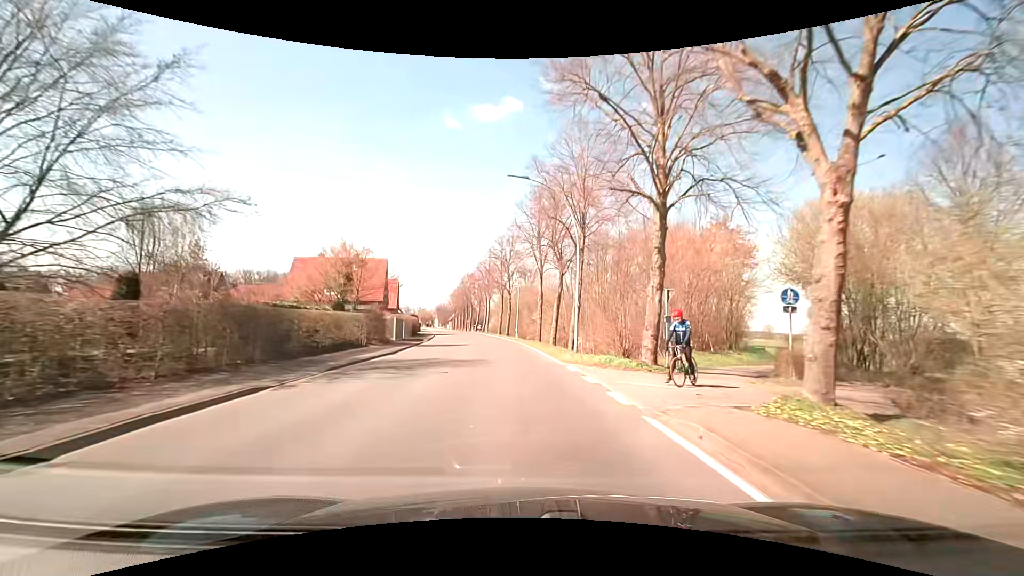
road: secondary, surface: asphalt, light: Day
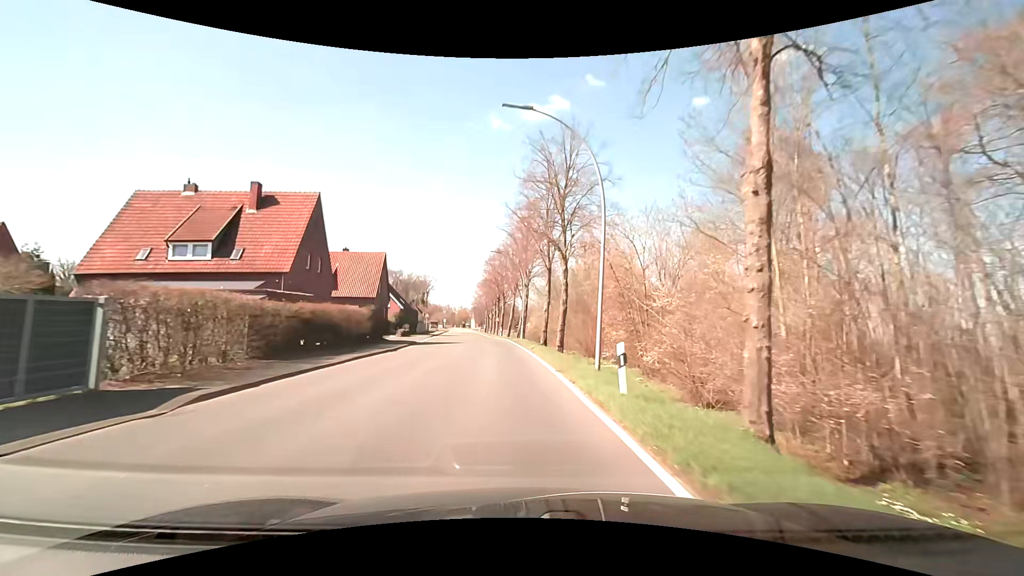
(-1.5, +37.9) m; -5°
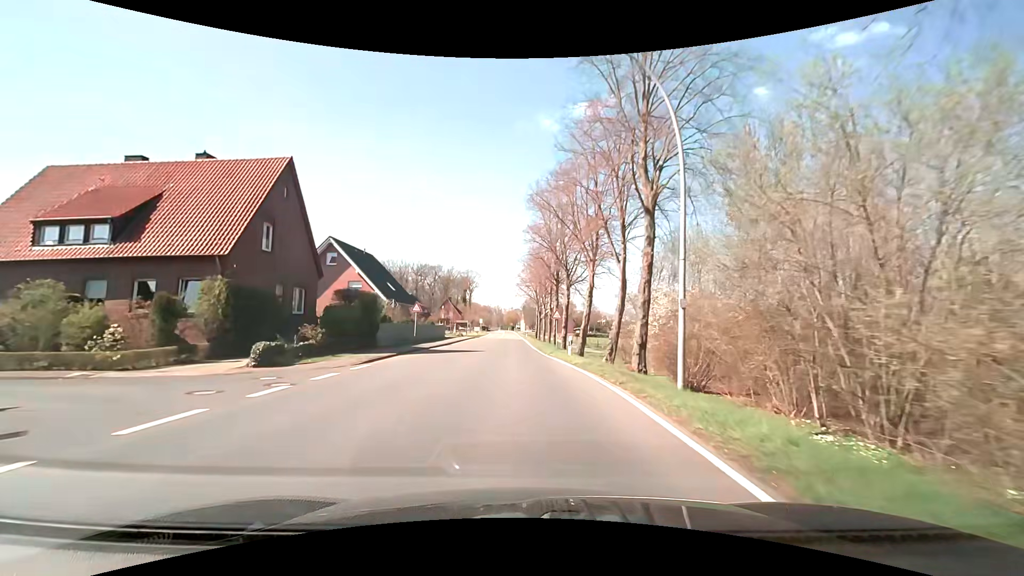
(-2.3, +37.9) m; -6°
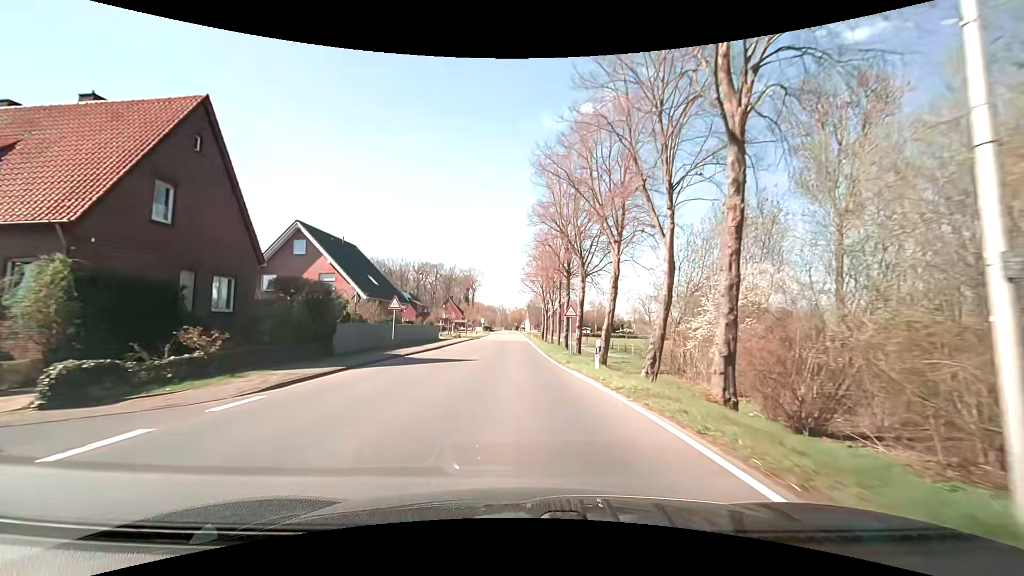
(0.0, +7.6) m; -1°
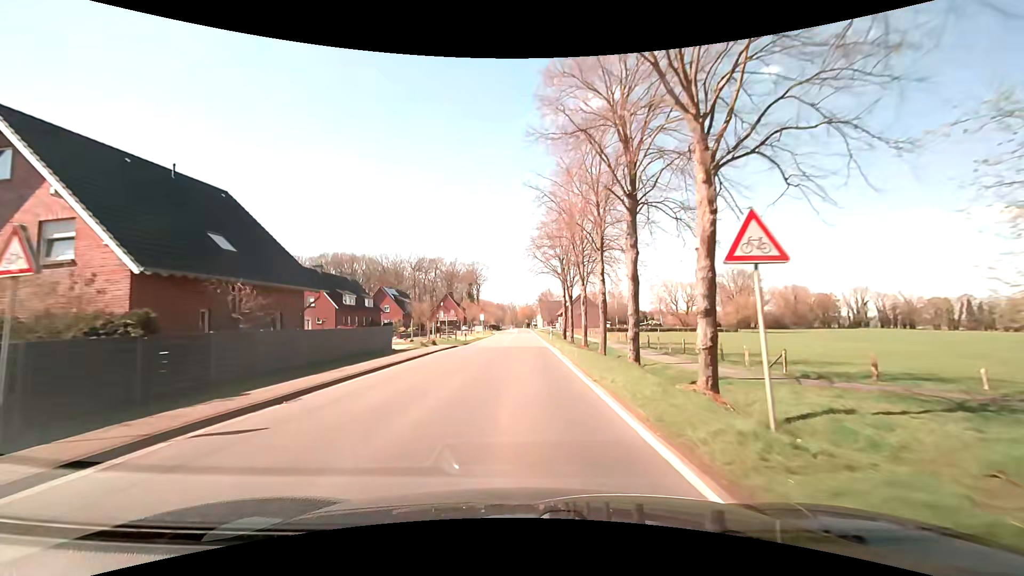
(-0.2, +22.9) m; -1°
(0, +10) (0, +20) (0, +30) (0, +40) (0, +50) (0, +60) (0, +70) (0, +80) (0, +90) (0, +100) m
